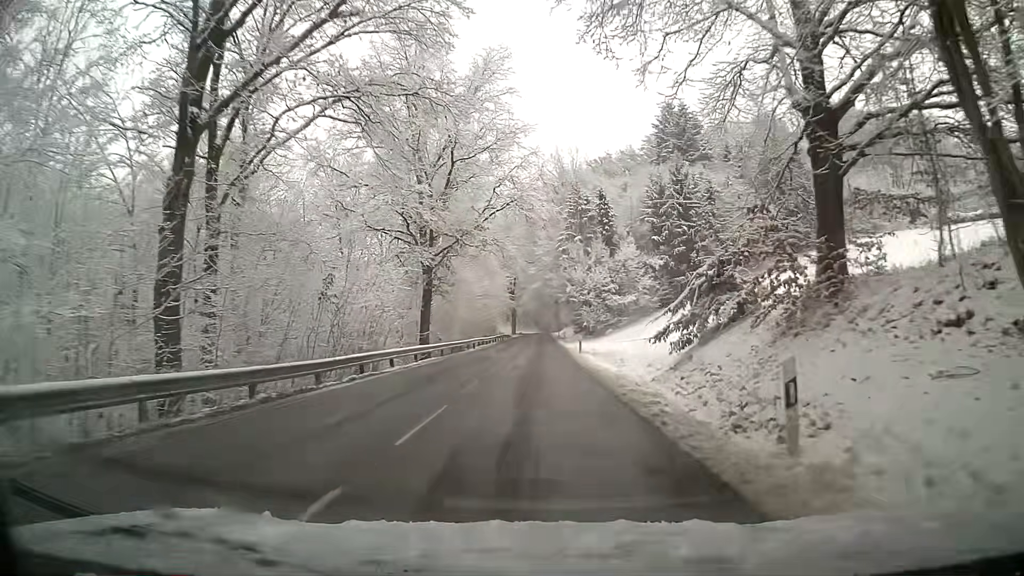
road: tertiary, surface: asphalt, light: Day
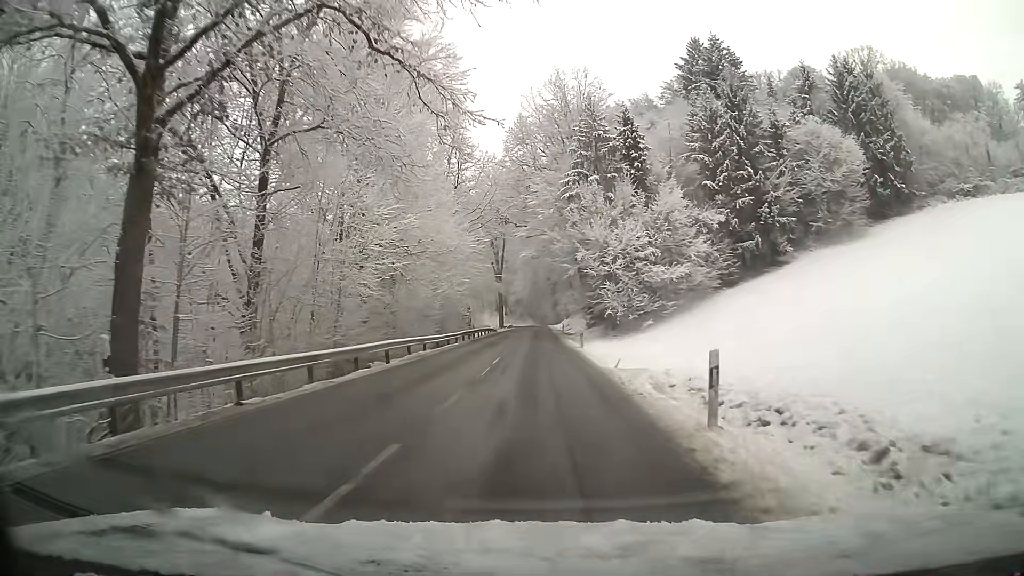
(+0.5, +28.9) m; +1°
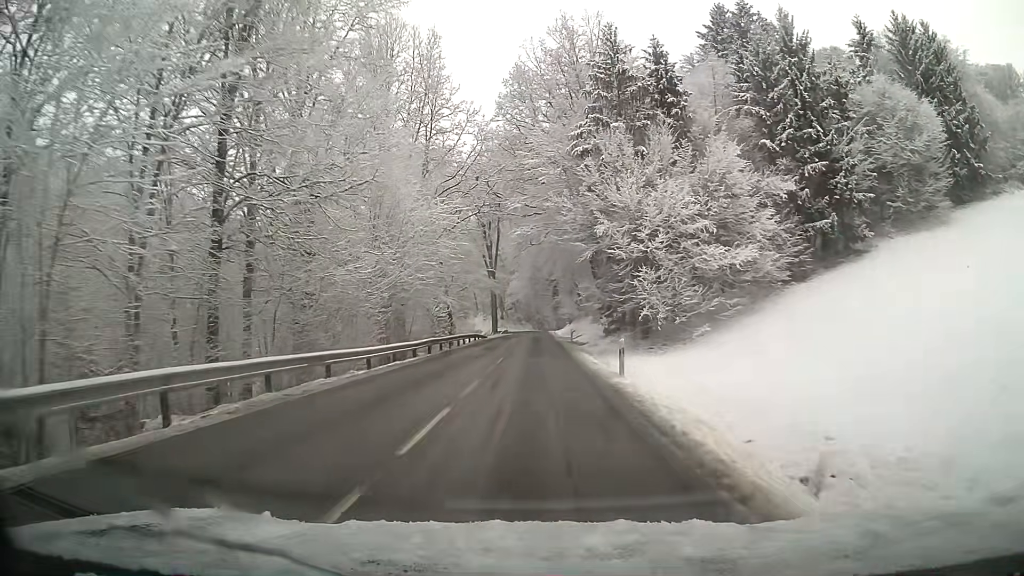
(0.0, +14.9) m; 0°
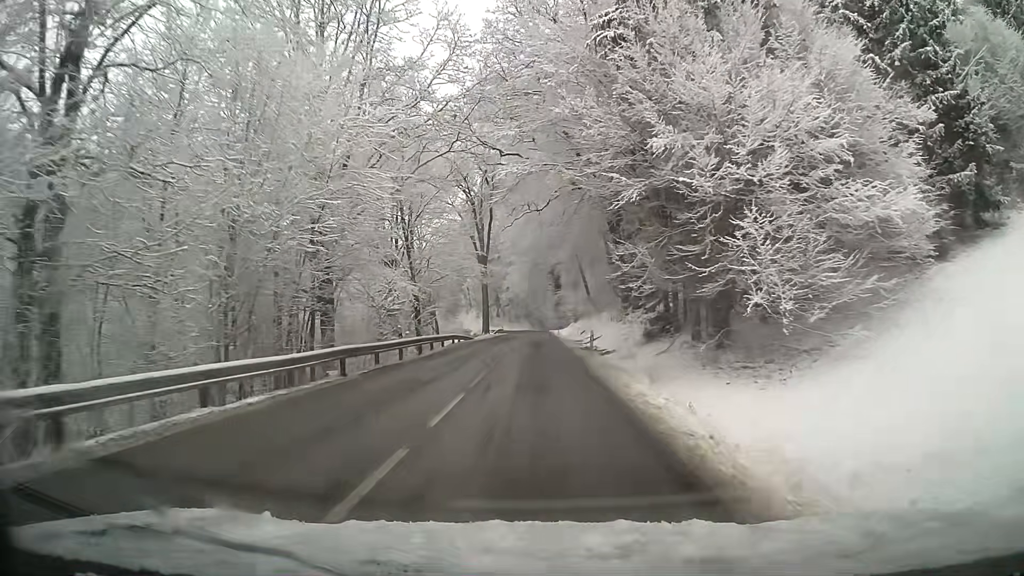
(0.0, +14.9) m; 0°
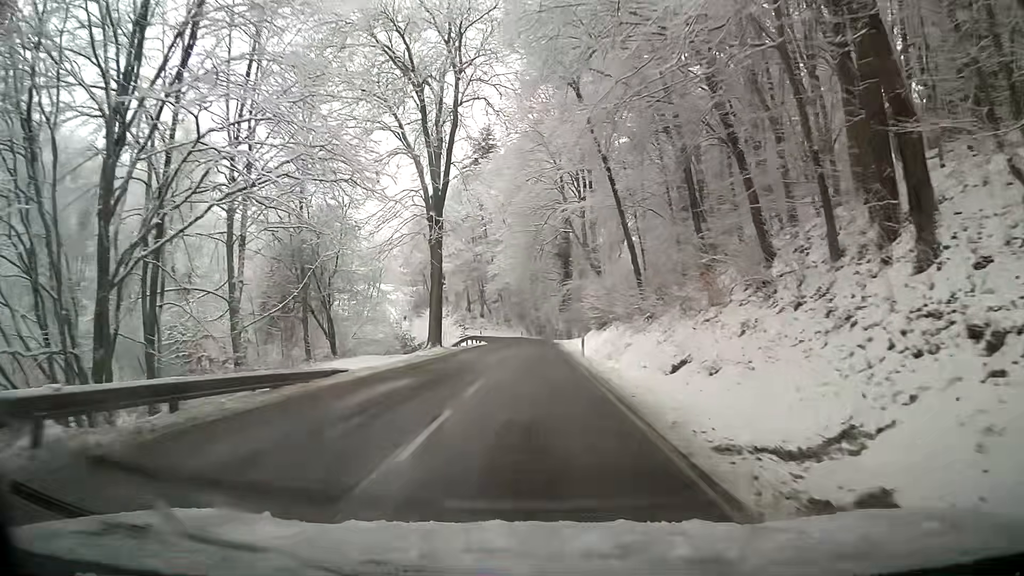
(+0.1, +37.2) m; +1°
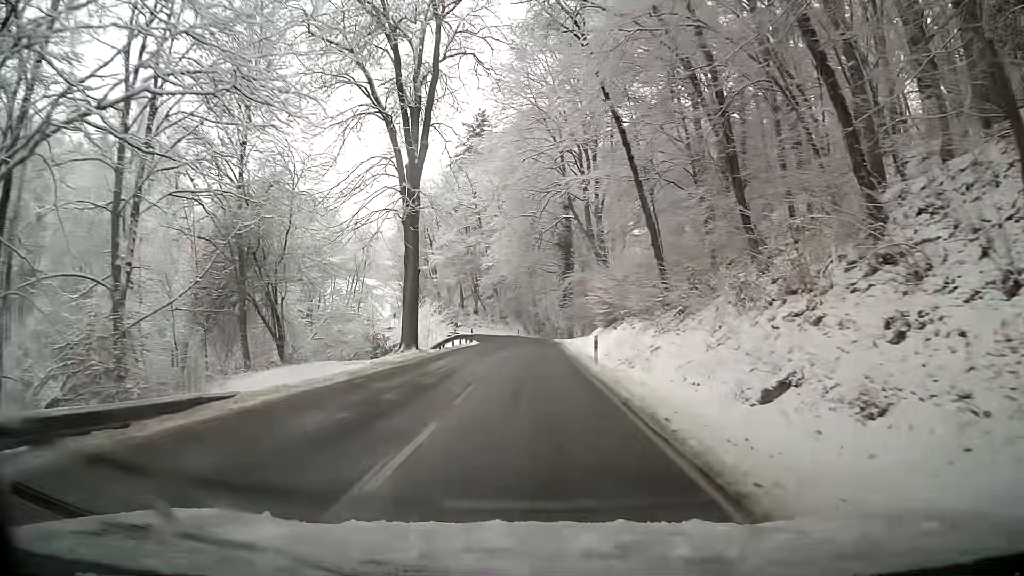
(0.0, +7.4) m; 0°
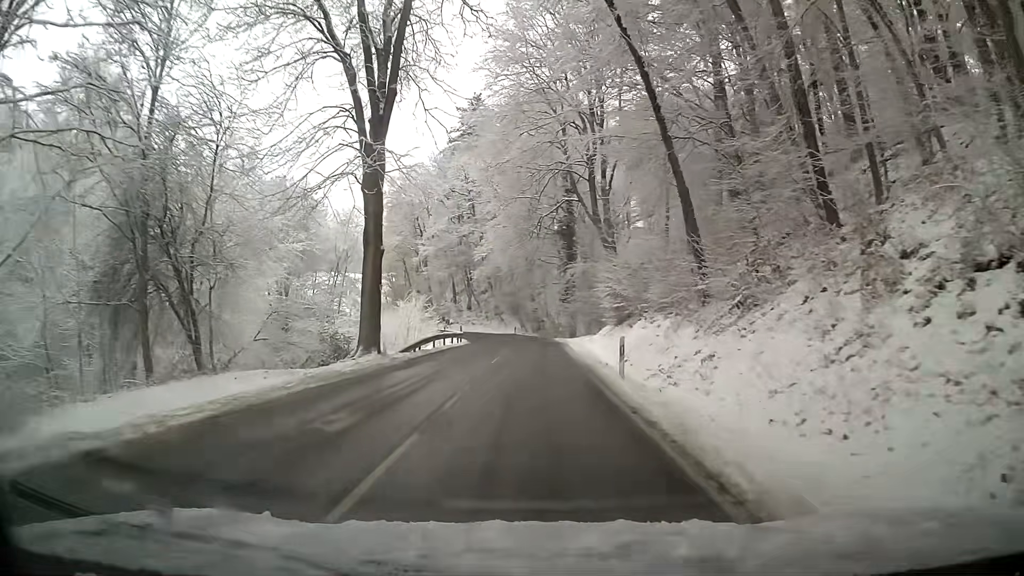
(0.0, +7.4) m; 0°
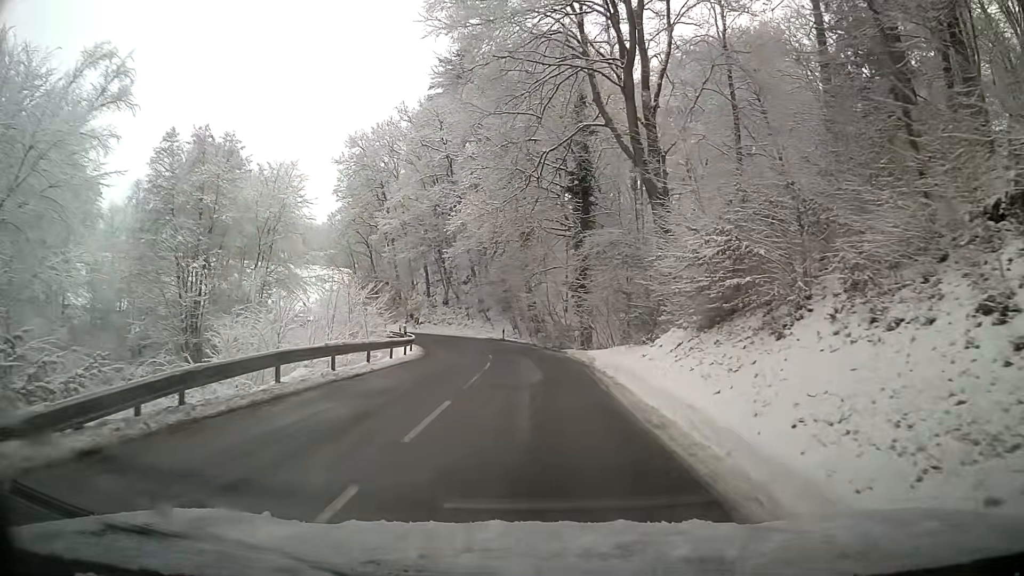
(0.0, +21.2) m; 0°
